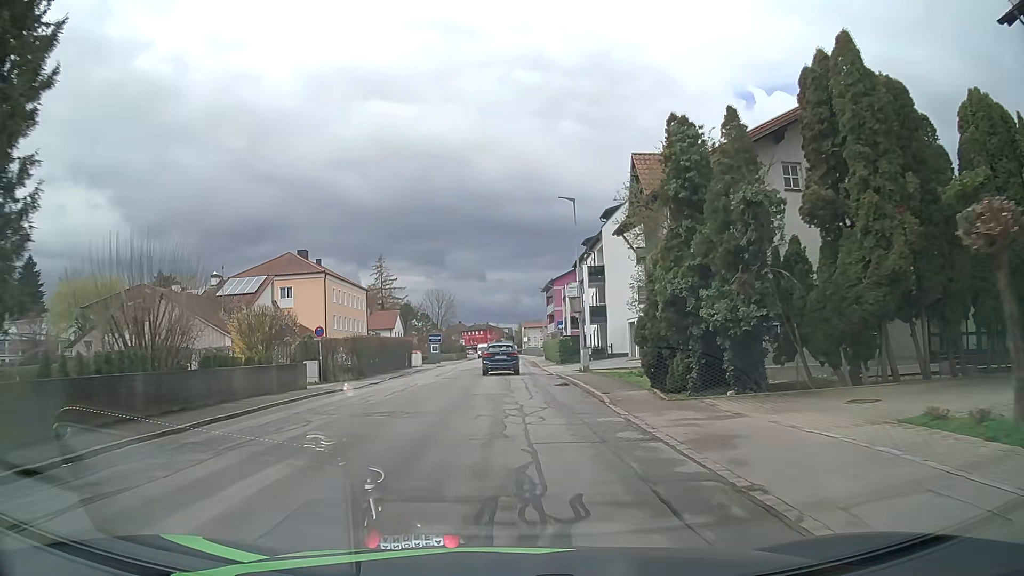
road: unclassified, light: Day
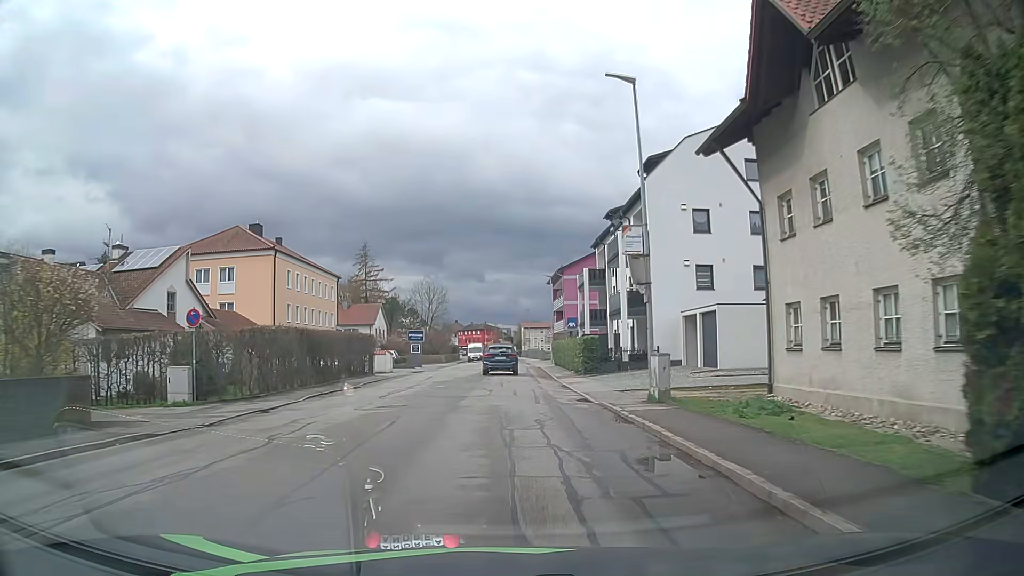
(0.0, +15.4) m; 0°
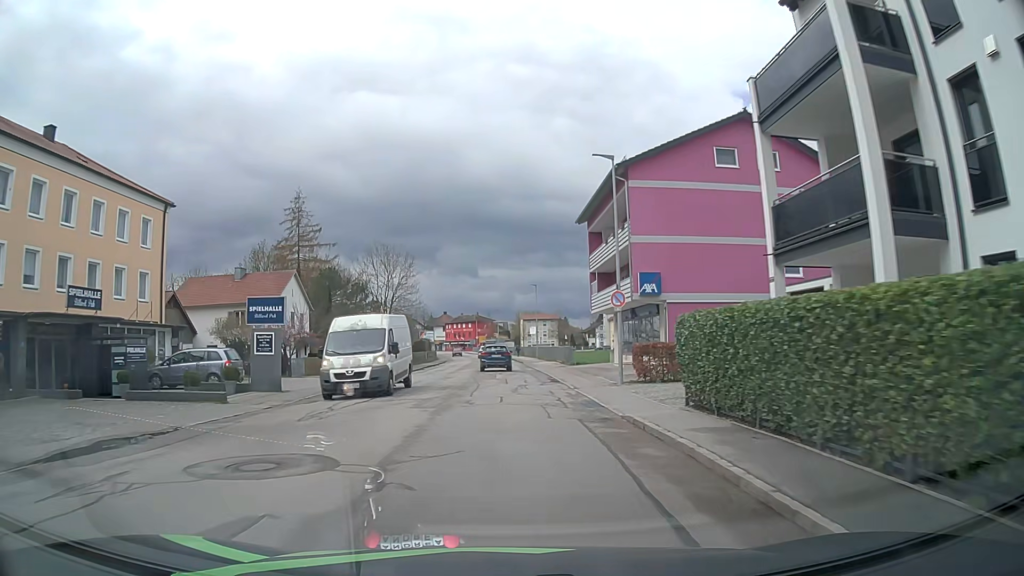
(0.0, +39.2) m; 0°
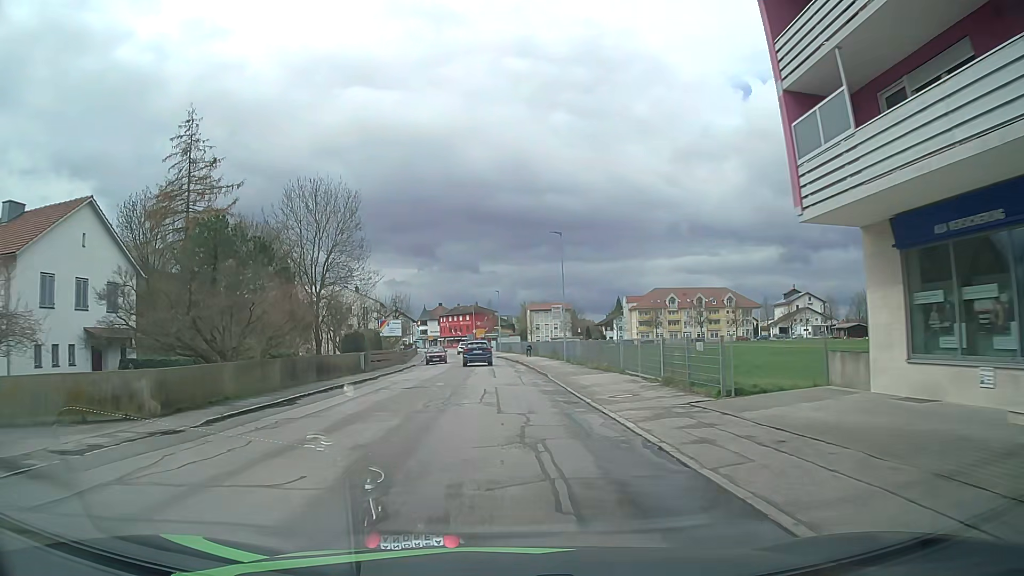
(0.0, +32.0) m; -1°
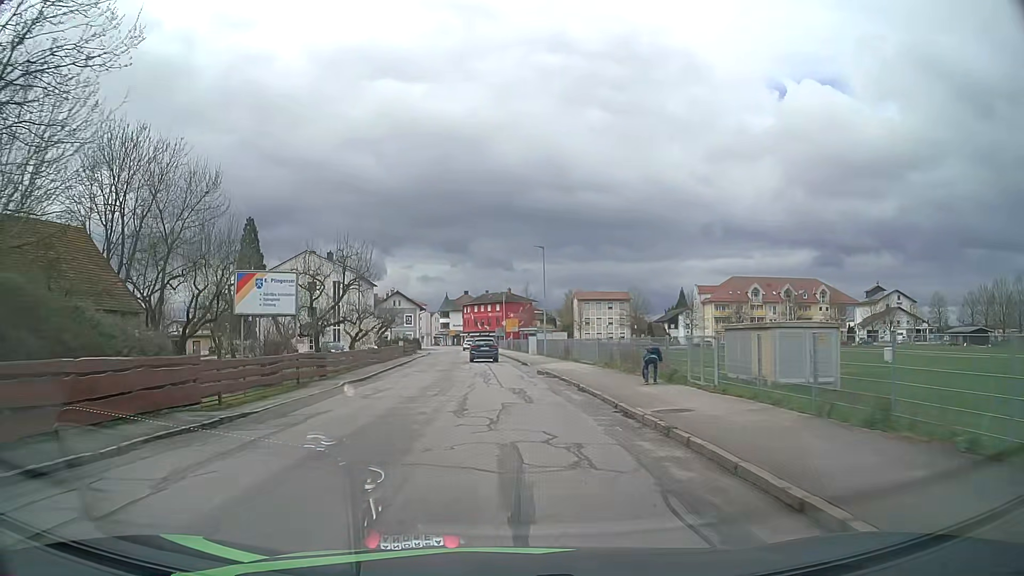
(-0.9, +40.0) m; -3°
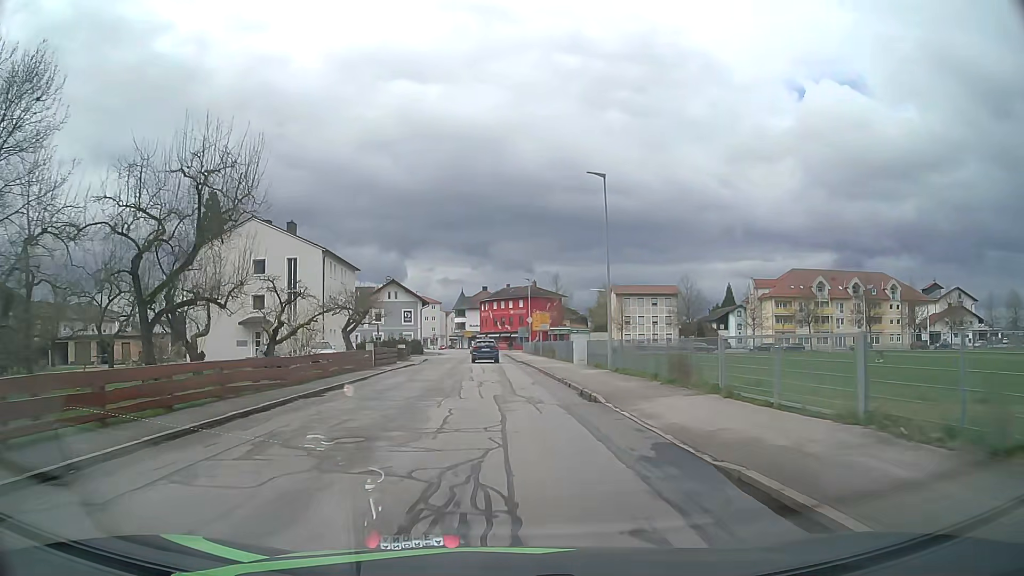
(-0.4, +22.7) m; -2°
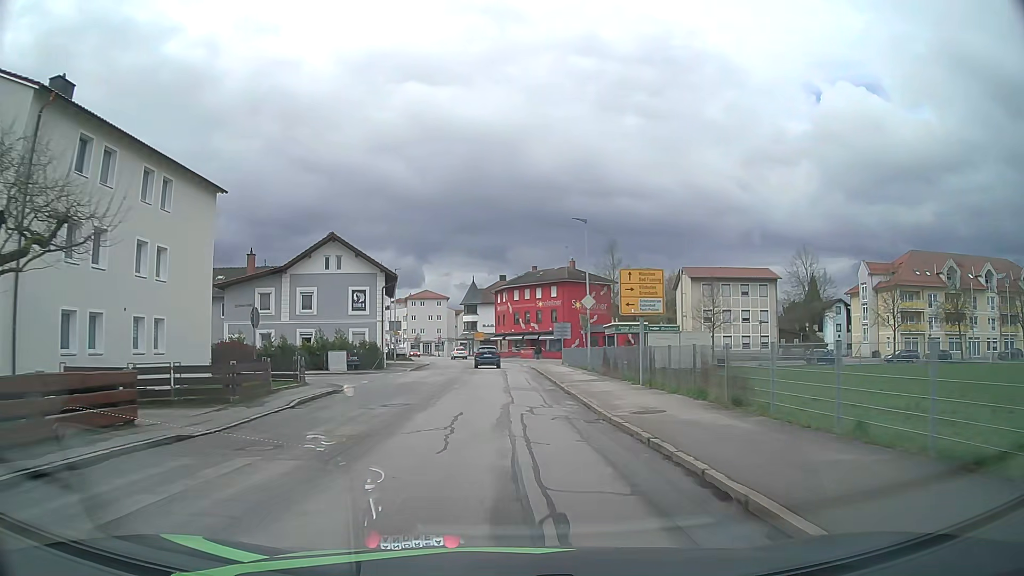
(-0.7, +37.3) m; -2°
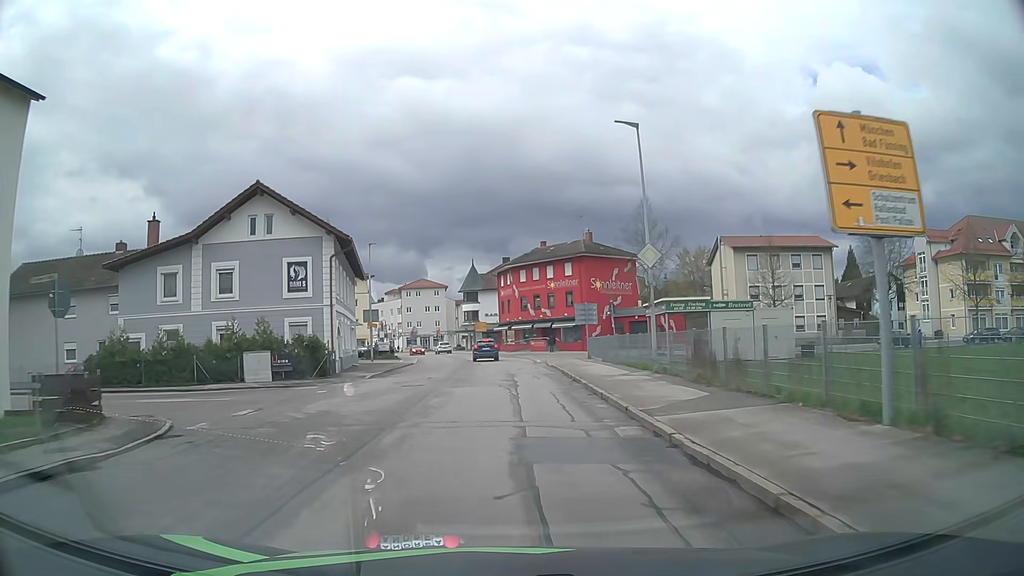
(0.0, +14.6) m; 0°
(0, +10) (0, +20) (0, +30) (-1, +40) (-1, +50) (-3, +60) (-4, +70) (-7, +79) (-9, +89) (-12, +99) m
